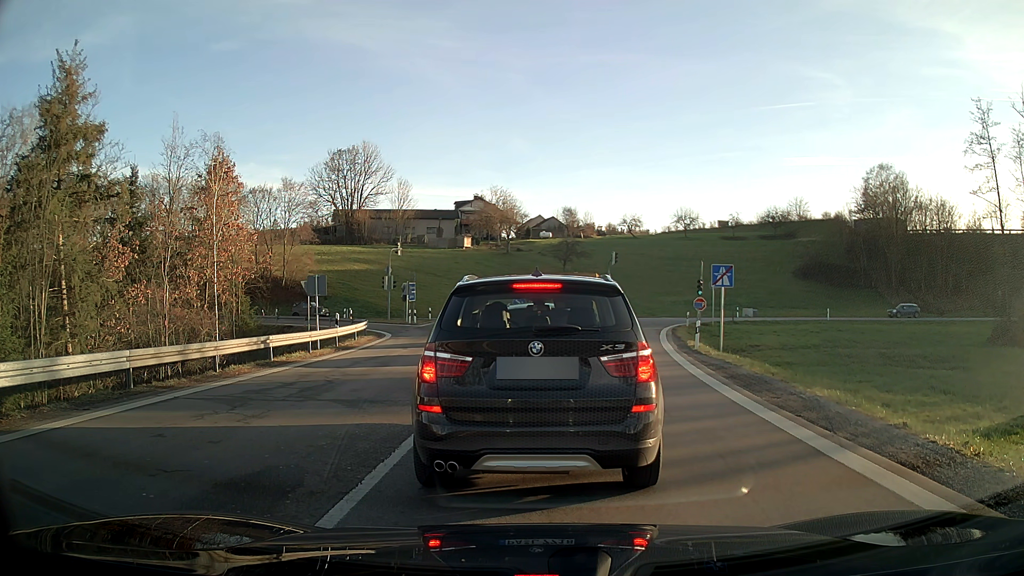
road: motorway_link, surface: asphalt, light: Day
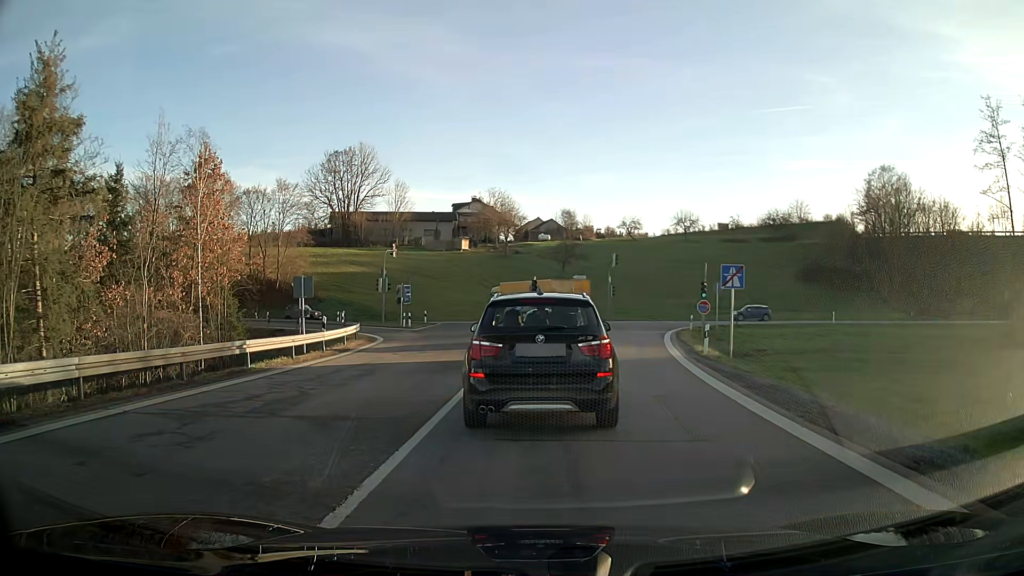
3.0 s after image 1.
(0.0, +1.6) m; 0°
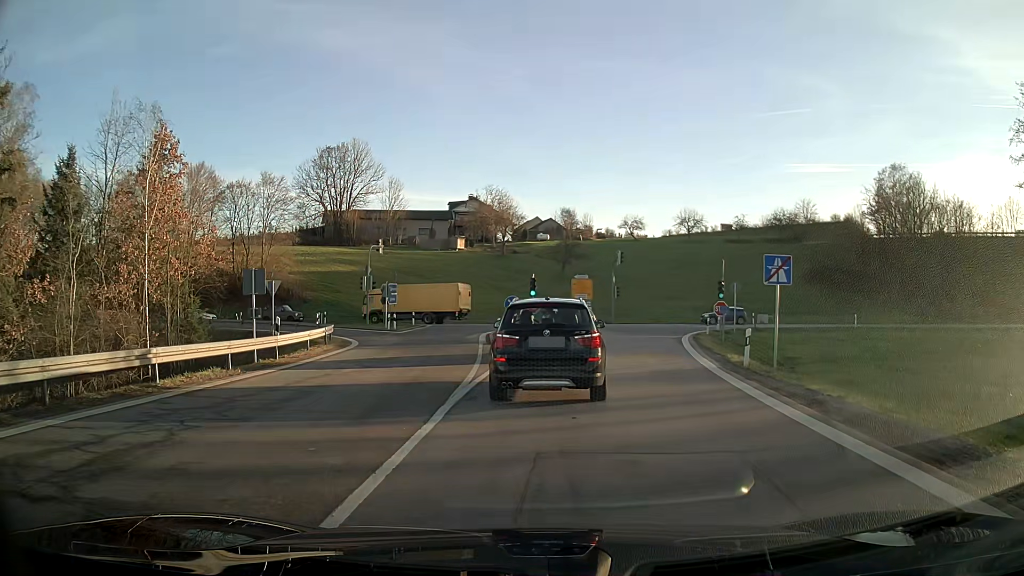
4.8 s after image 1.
(0.0, +4.9) m; 0°
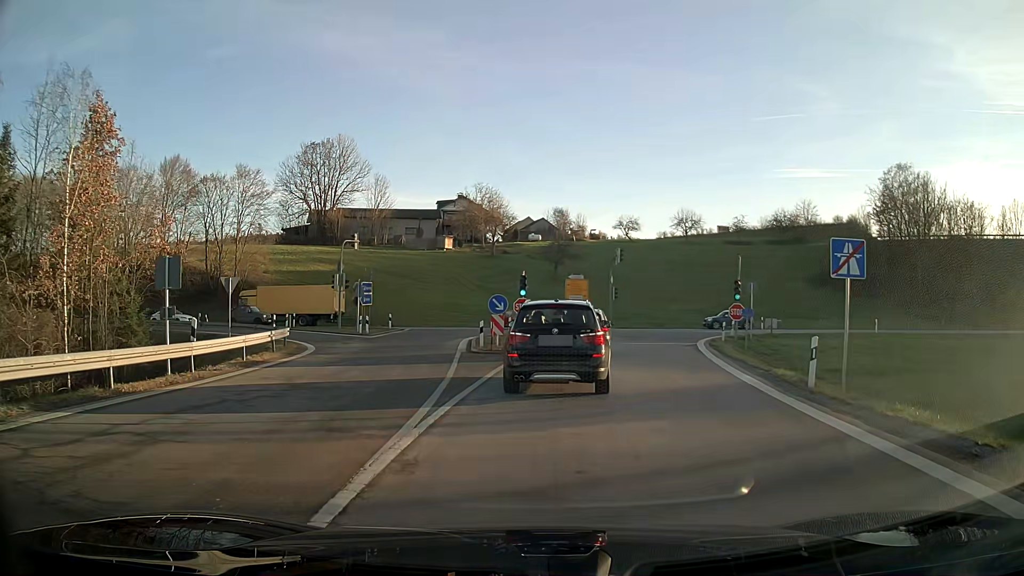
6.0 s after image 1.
(0.0, +5.3) m; +1°
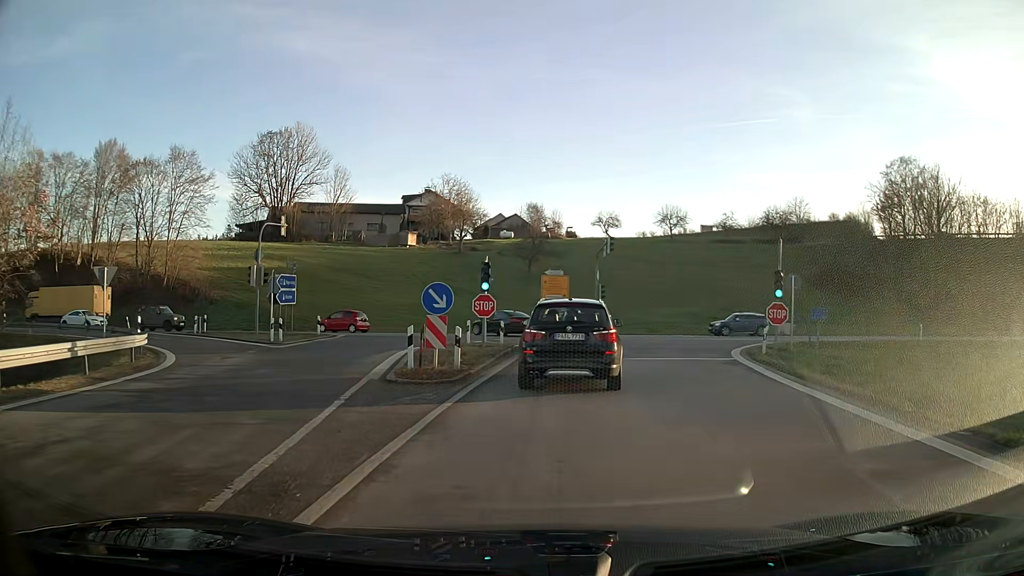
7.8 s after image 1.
(+0.2, +10.1) m; +3°
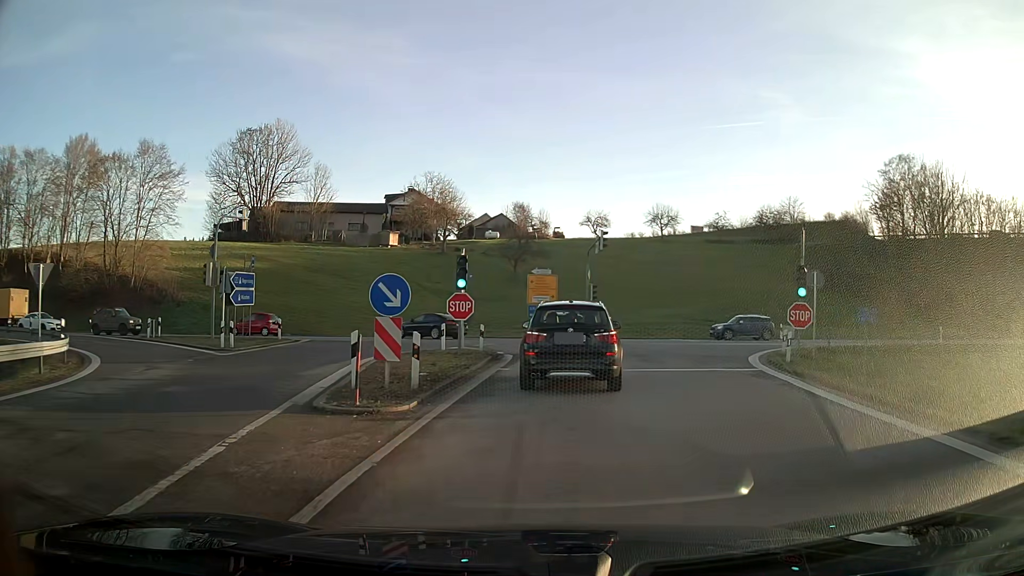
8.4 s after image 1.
(0.0, +3.8) m; +1°
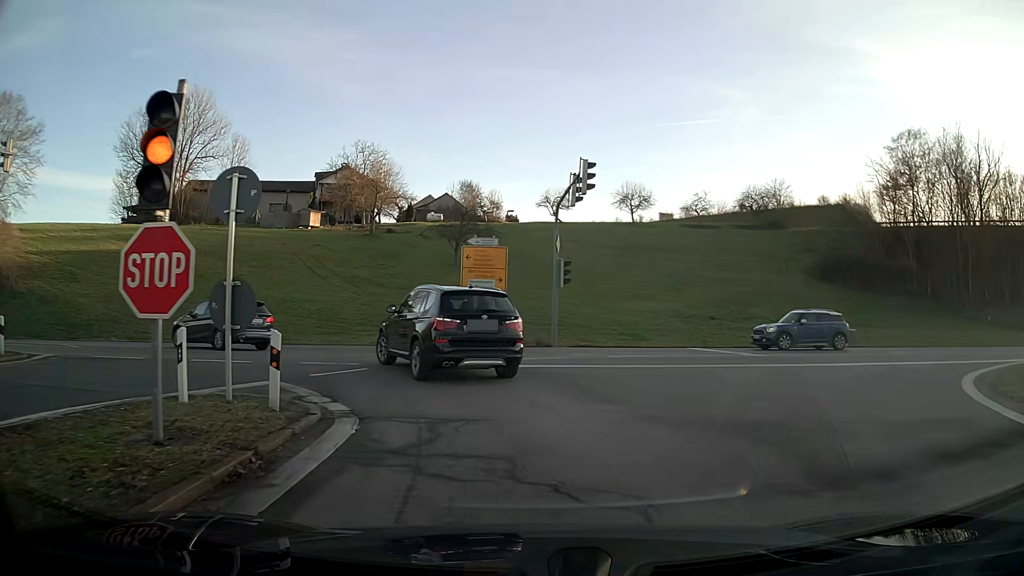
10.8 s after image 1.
(+0.6, +16.5) m; +3°
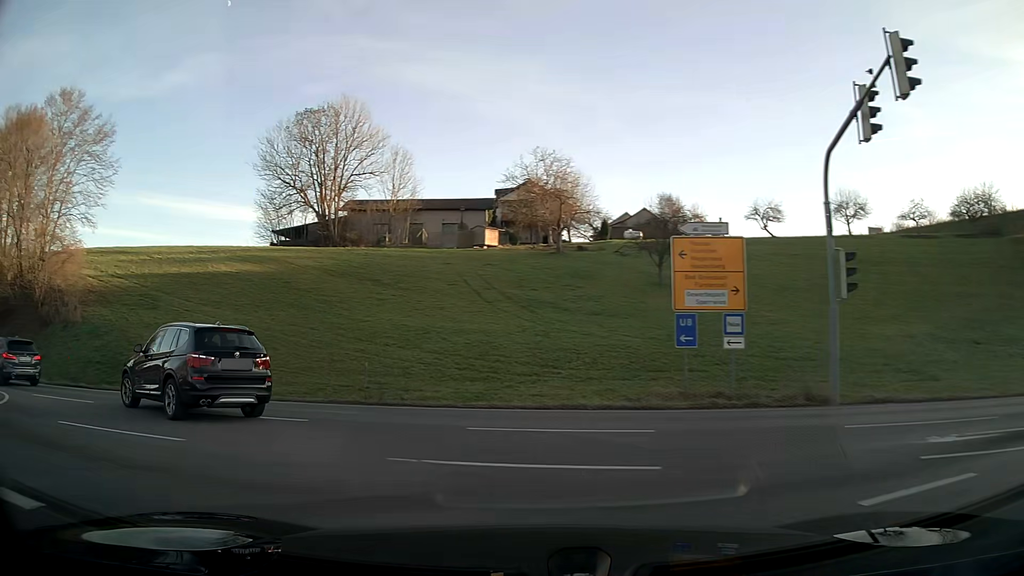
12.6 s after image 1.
(-1.7, +11.5) m; -23°
